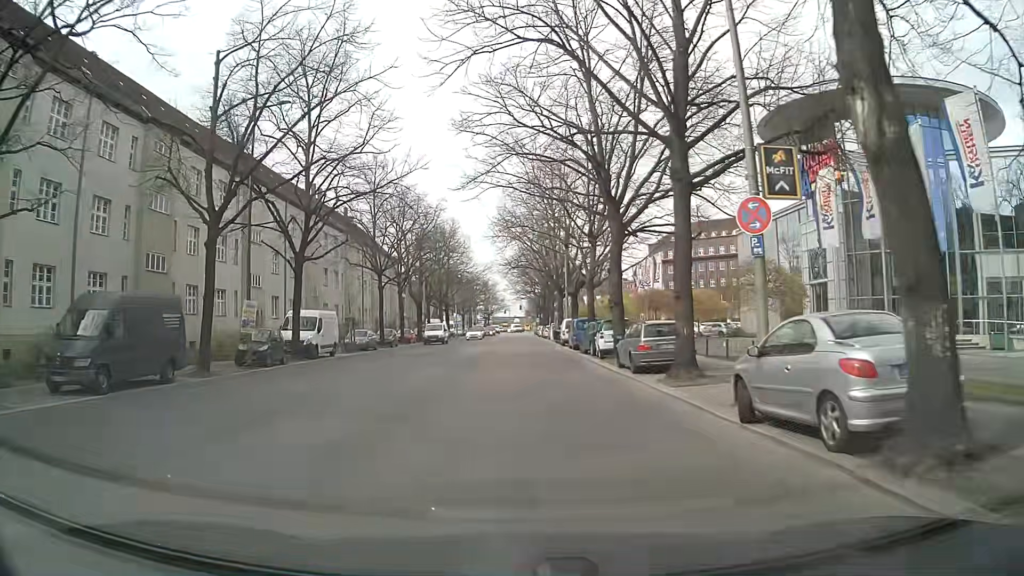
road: secondary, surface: asphalt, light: Day
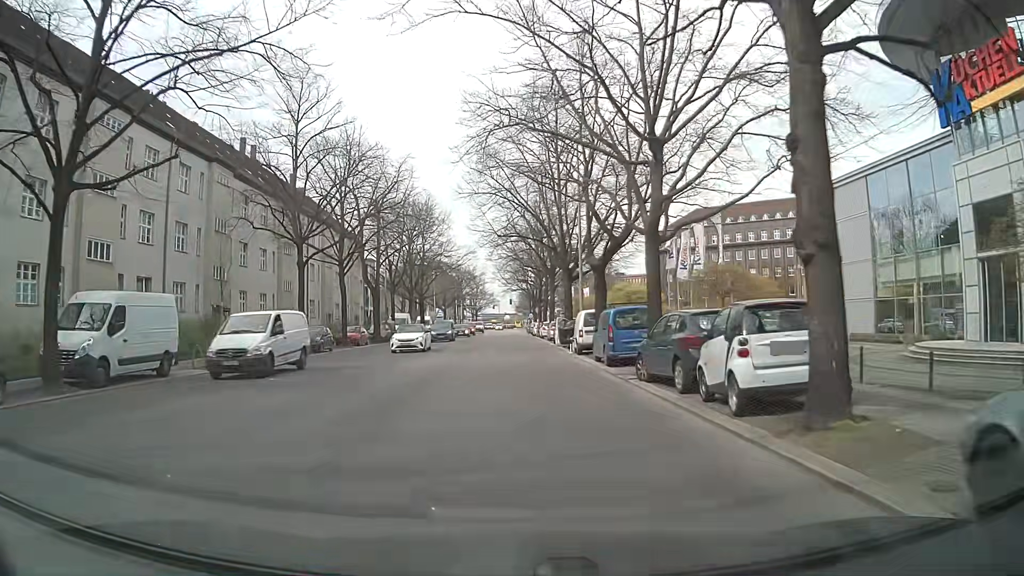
(+0.2, +17.8) m; +2°
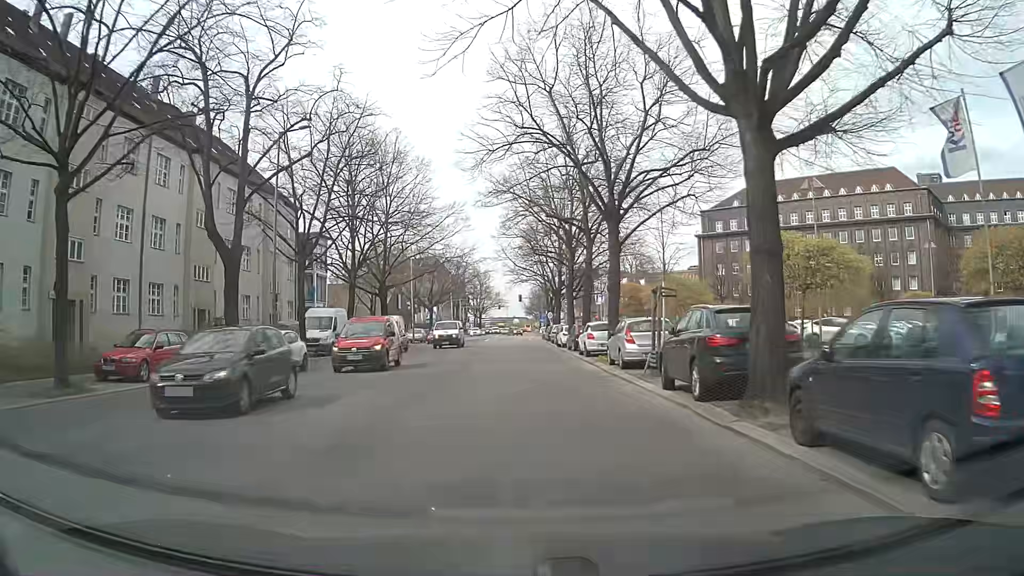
(-0.6, +30.1) m; -1°
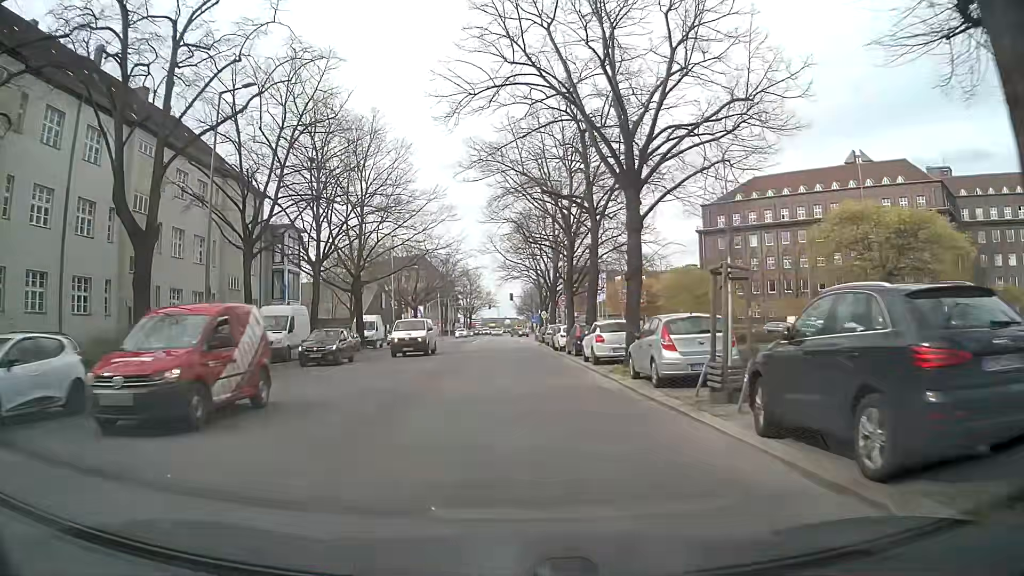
(0.0, +6.1) m; 0°
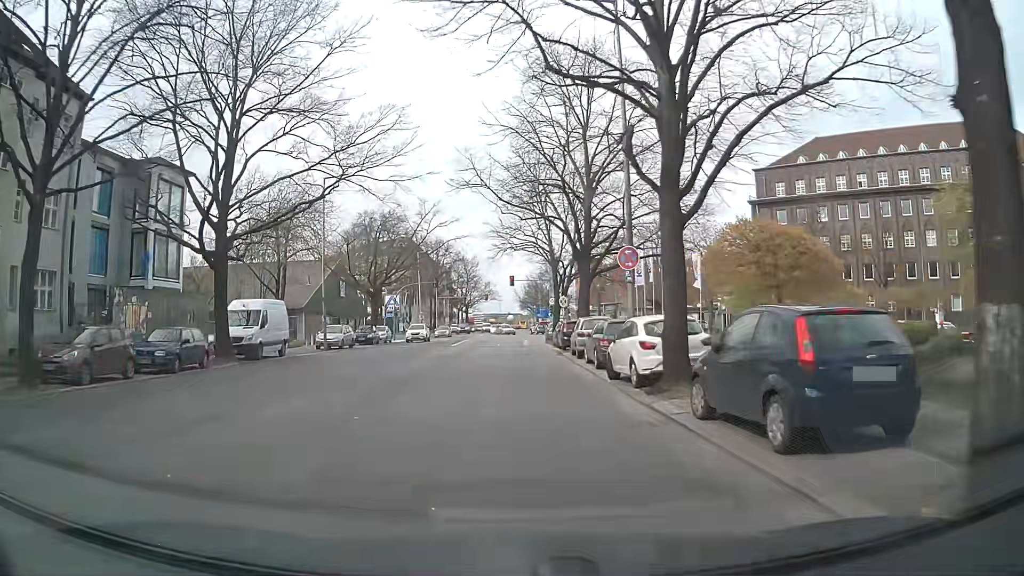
(+0.4, +24.0) m; +1°
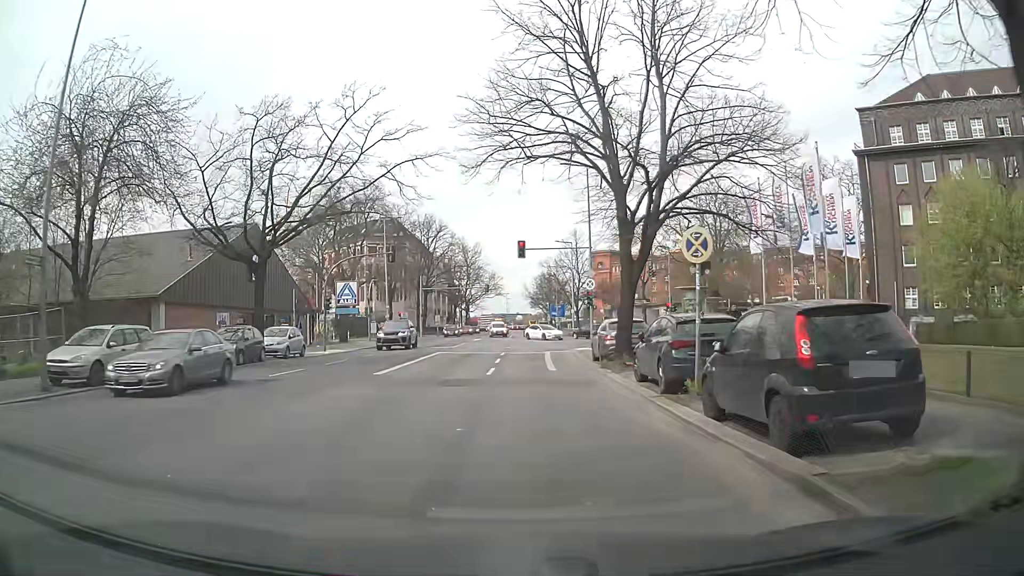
(-0.3, +26.6) m; -1°
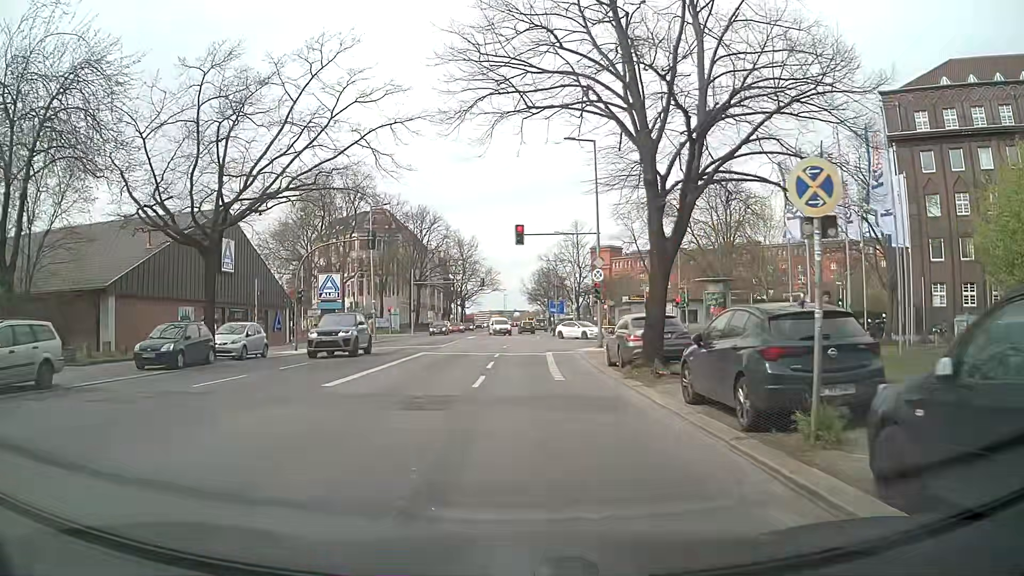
(0.0, +4.7) m; +1°
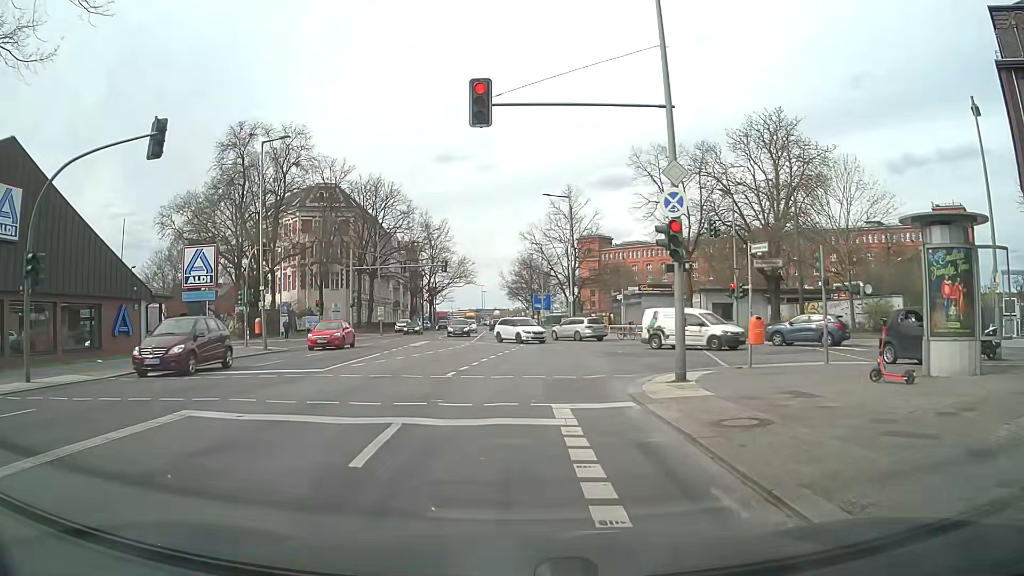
(+0.2, +19.5) m; +1°
(0, +10) (0, +20) (+1, +30) (+1, +40) (+1, +50) (+1, +60) (+1, +70) (0, +80) (0, +90) (-1, +100) m
